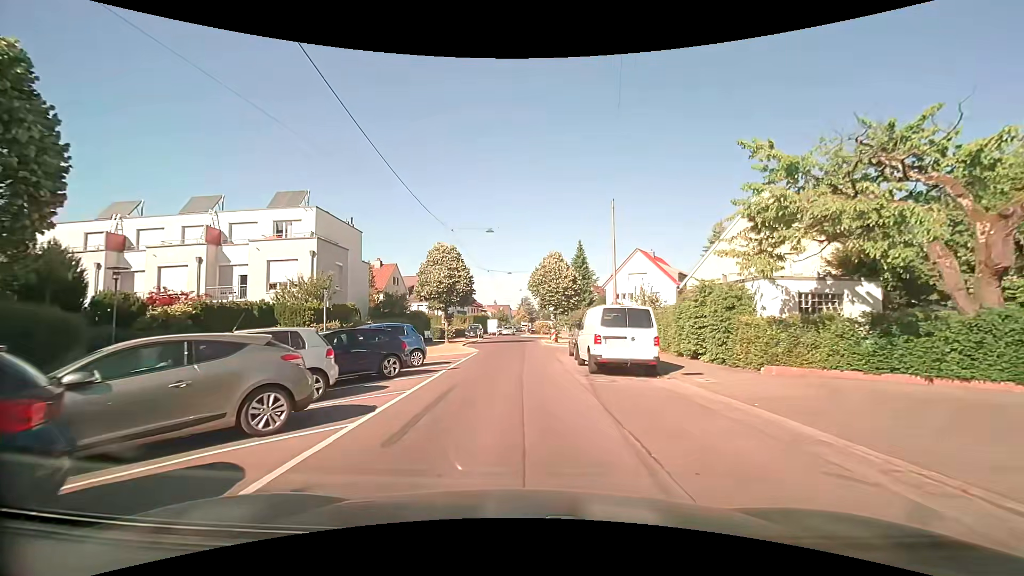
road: residential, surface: asphalt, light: Day
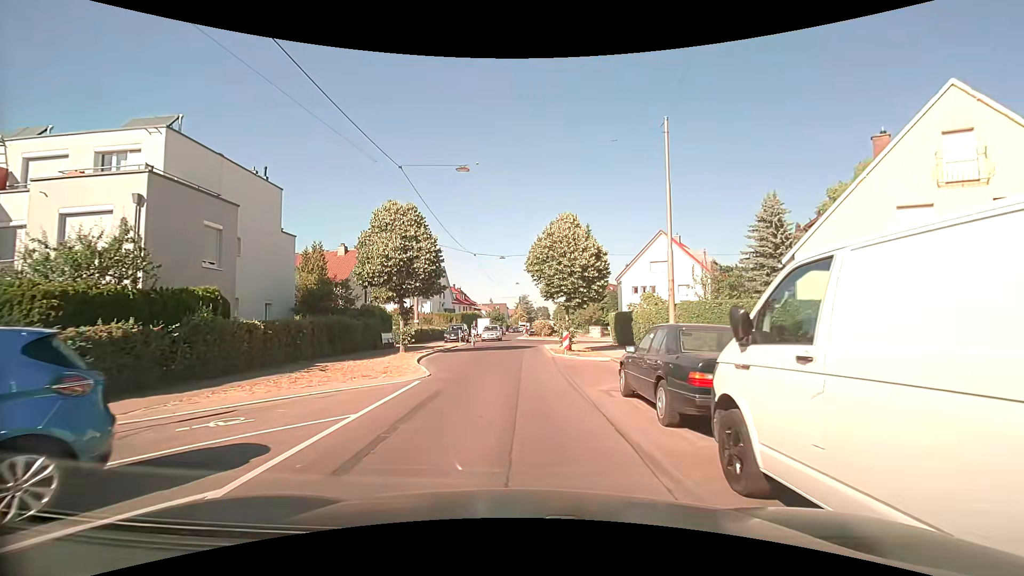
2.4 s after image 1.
(+0.1, +13.2) m; +1°
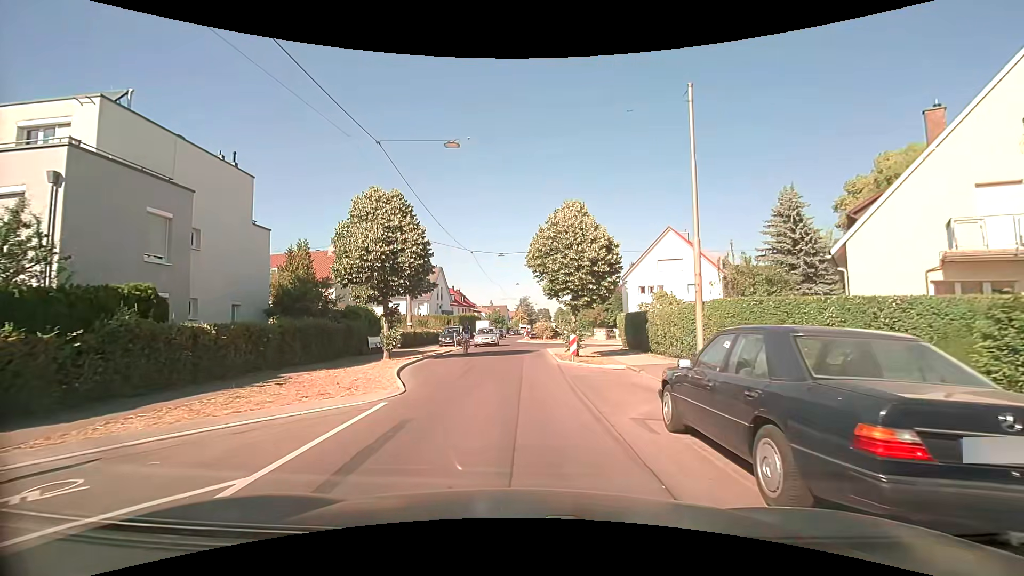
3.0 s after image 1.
(0.0, +3.0) m; 0°
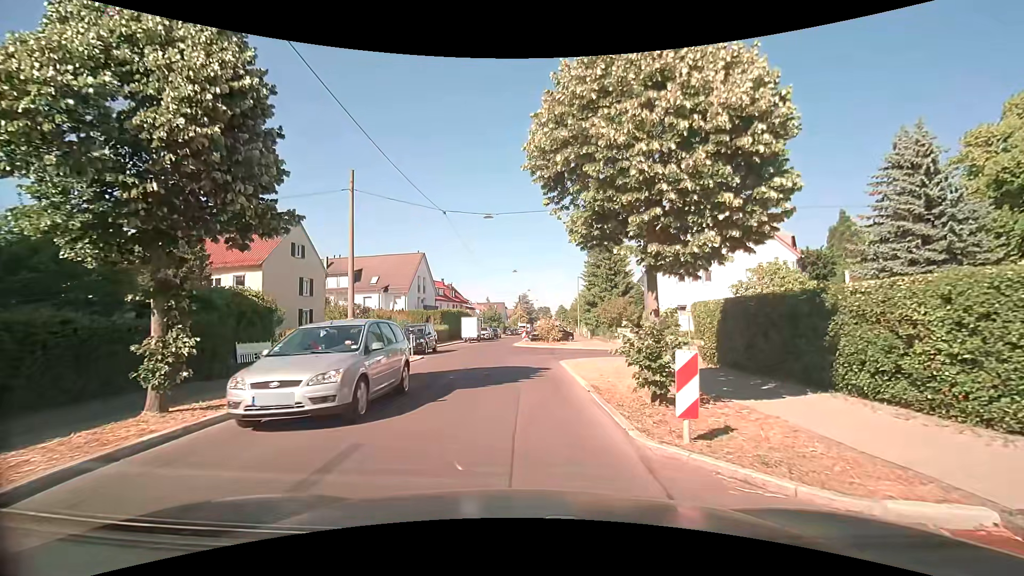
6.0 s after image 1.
(0.0, +13.9) m; 0°
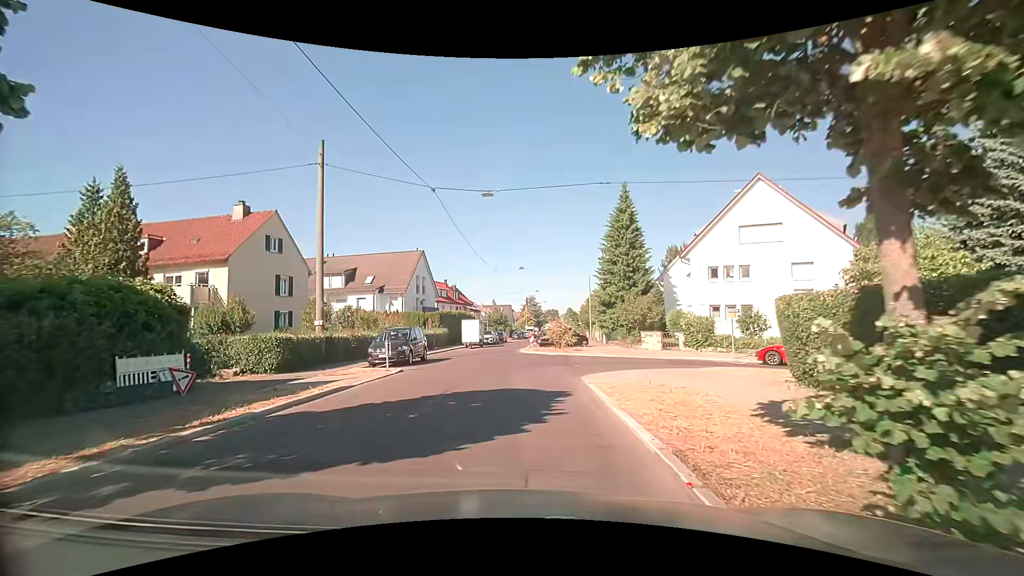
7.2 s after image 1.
(-0.1, +5.4) m; -2°
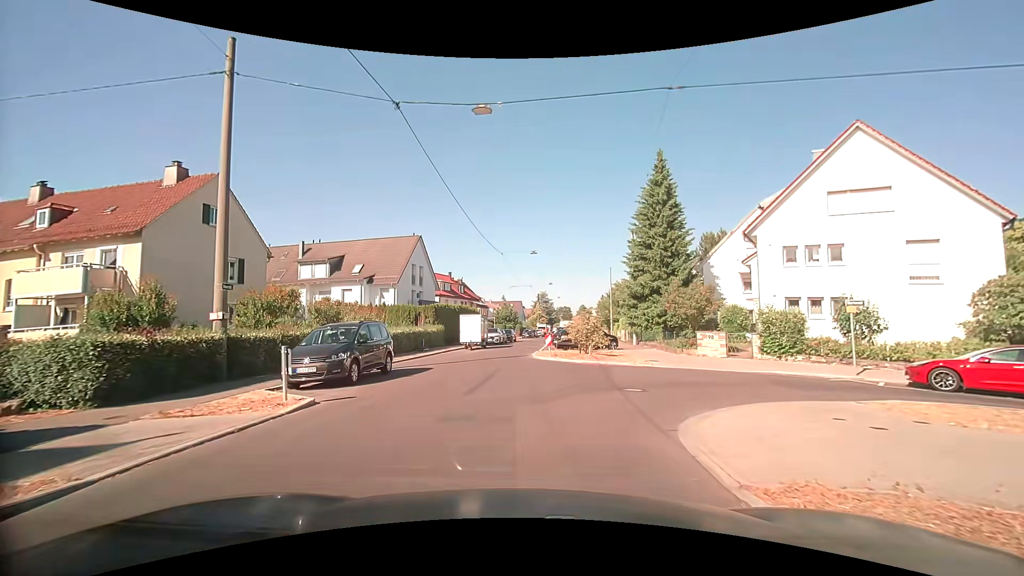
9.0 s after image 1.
(0.0, +8.5) m; 0°
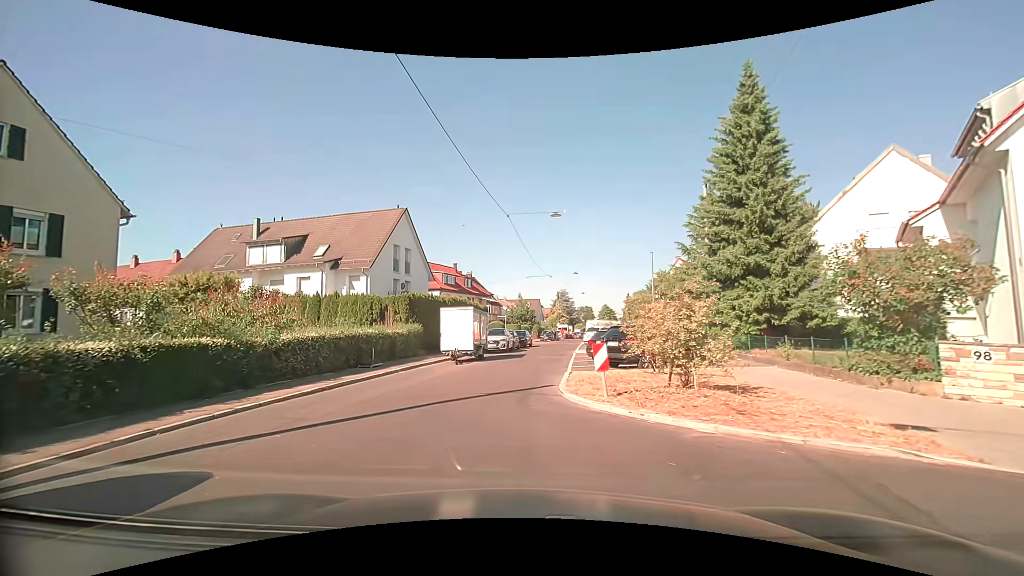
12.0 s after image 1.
(0.0, +13.3) m; -2°
(-1, +10) (0, +20) (+1, +30) (+2, +40) (+3, +50) (+5, +60) (+6, +69) (+9, +79) (+11, +89) (+12, +99) m
